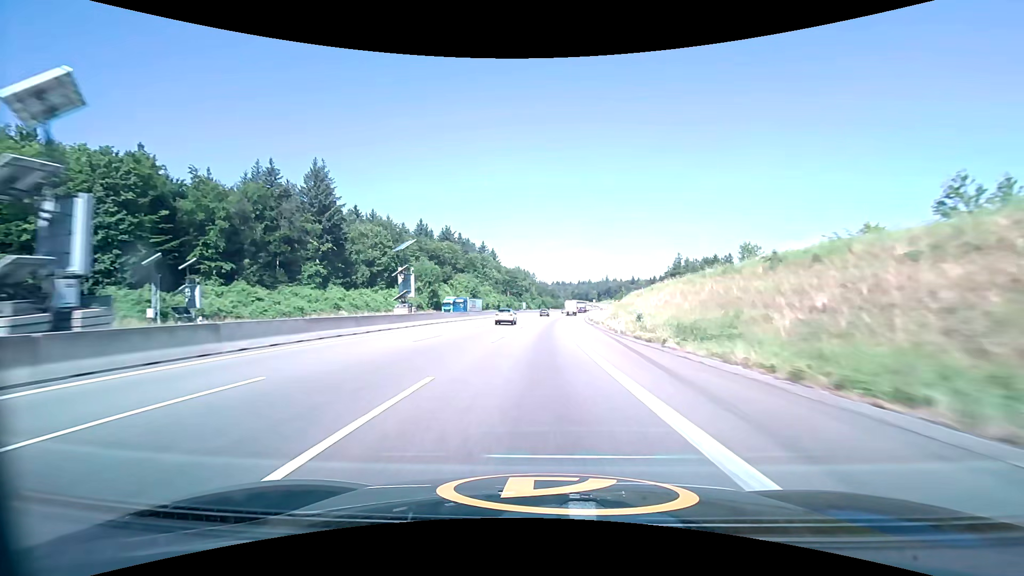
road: motorway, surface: asphalt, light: Day
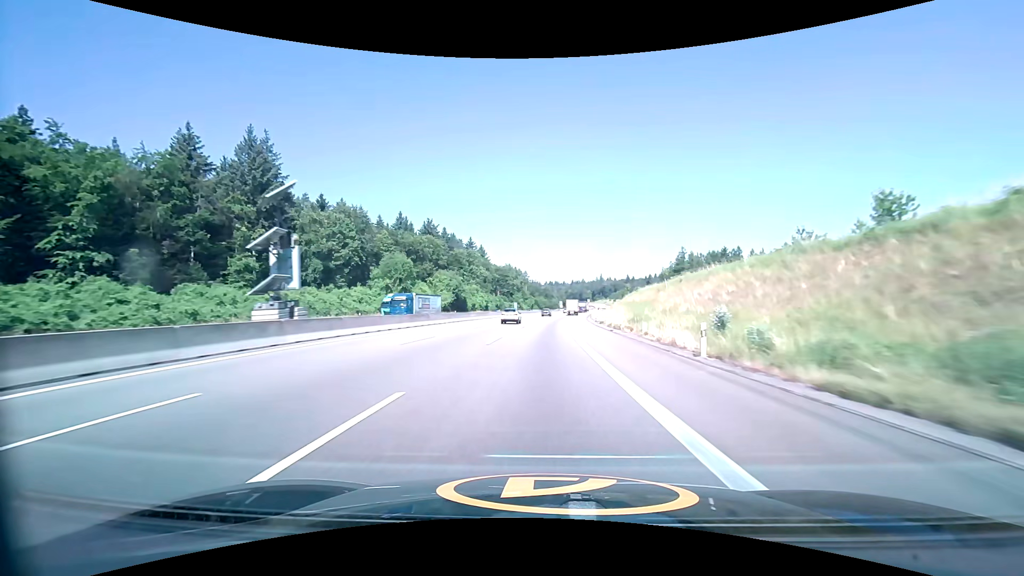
(+0.1, +19.7) m; +1°
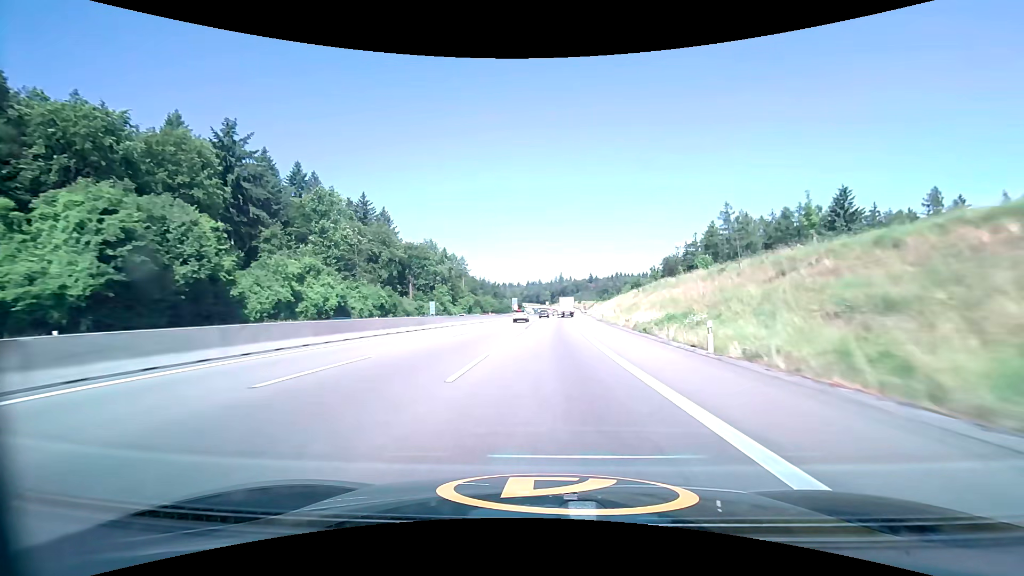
(+4.0, +99.7) m; +5°
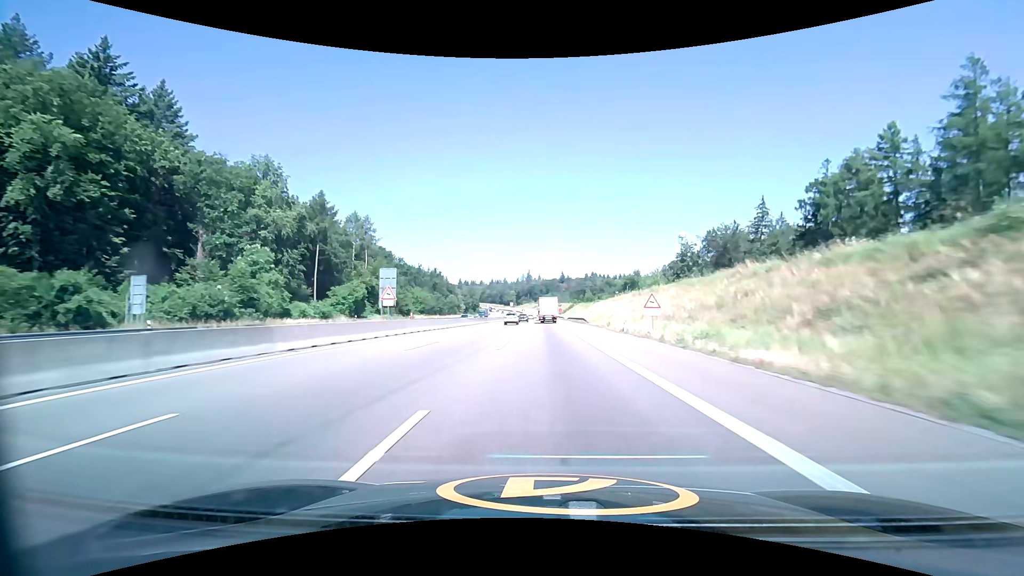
(+2.9, +80.2) m; +4°
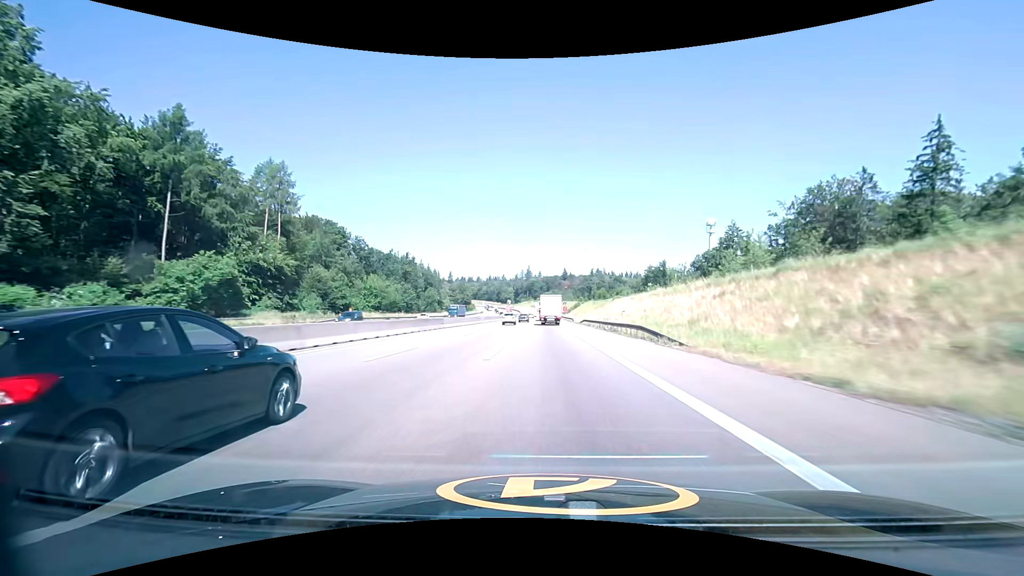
(+0.1, +39.9) m; 0°
